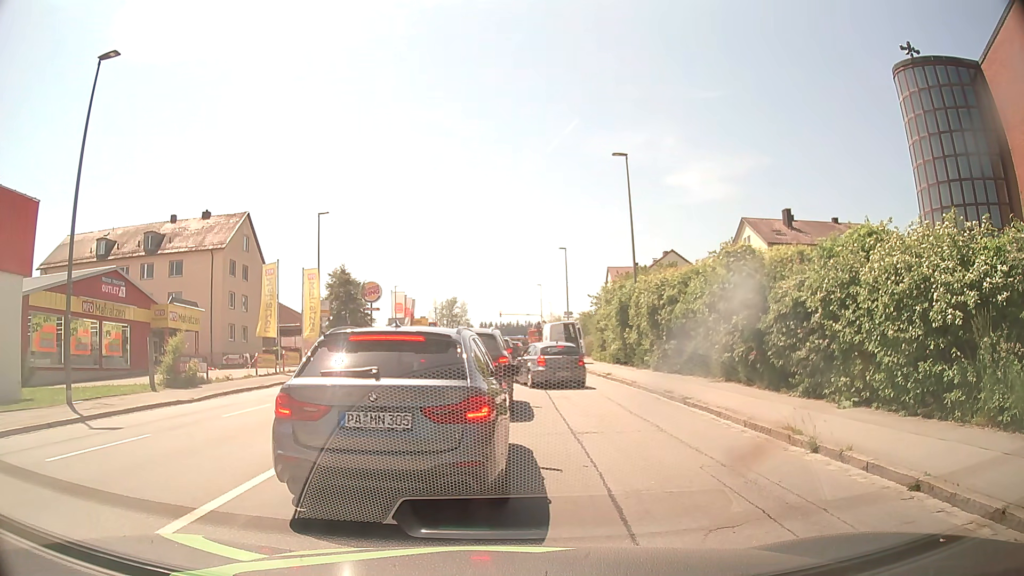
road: tertiary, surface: asphalt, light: Day
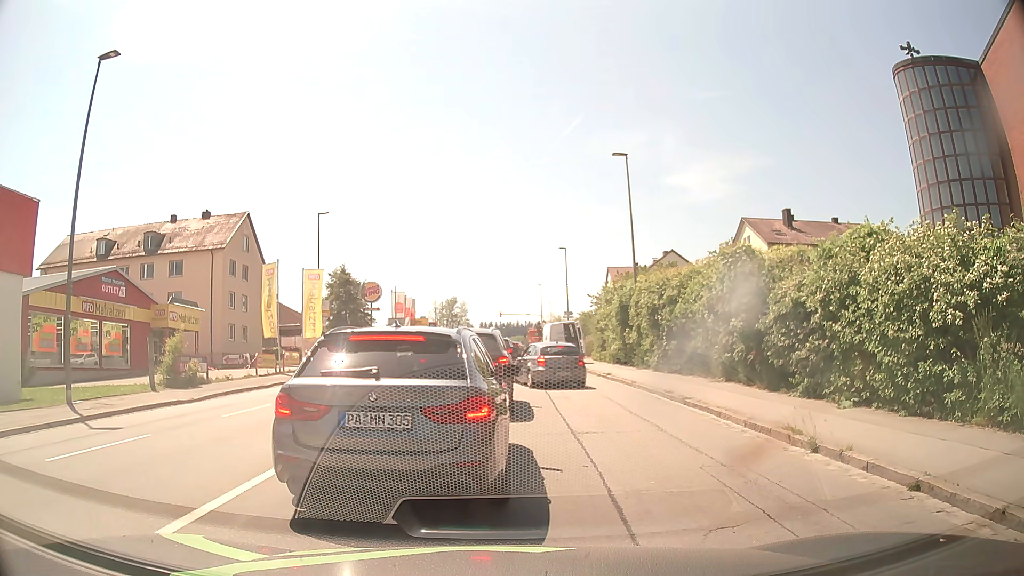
(0.0, 0.0) m; 0°
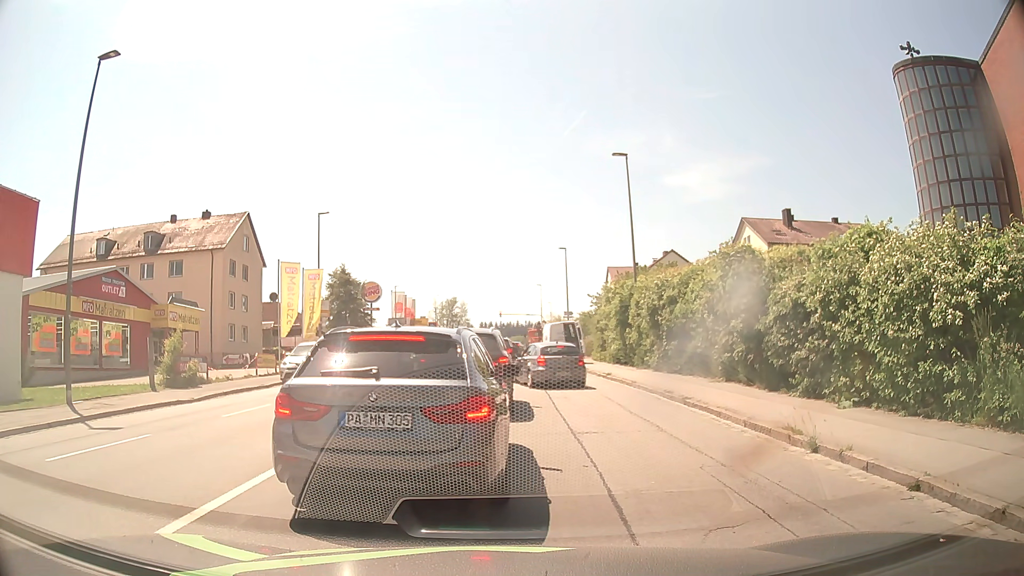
(0.0, 0.0) m; 0°
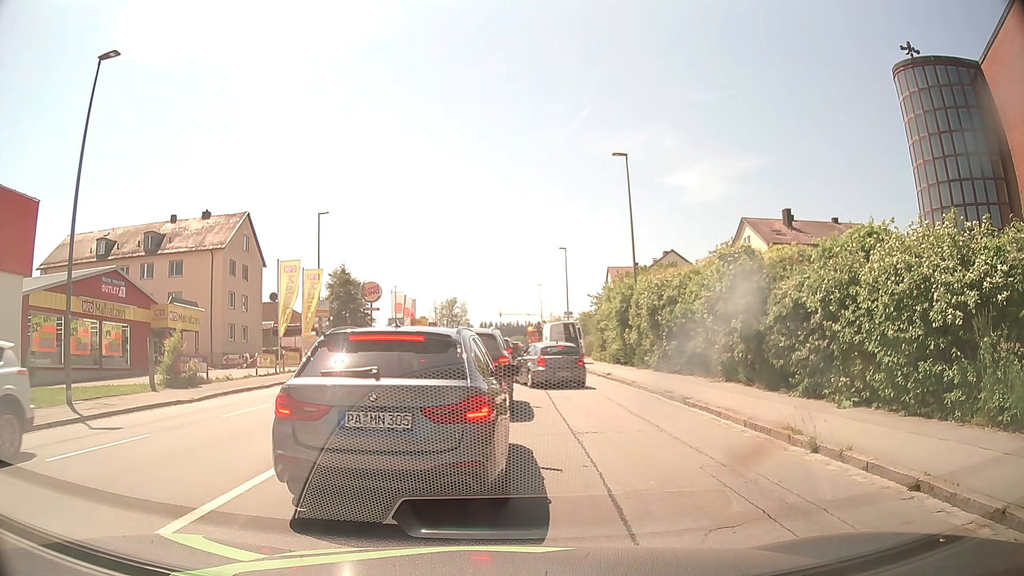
(0.0, 0.0) m; 0°
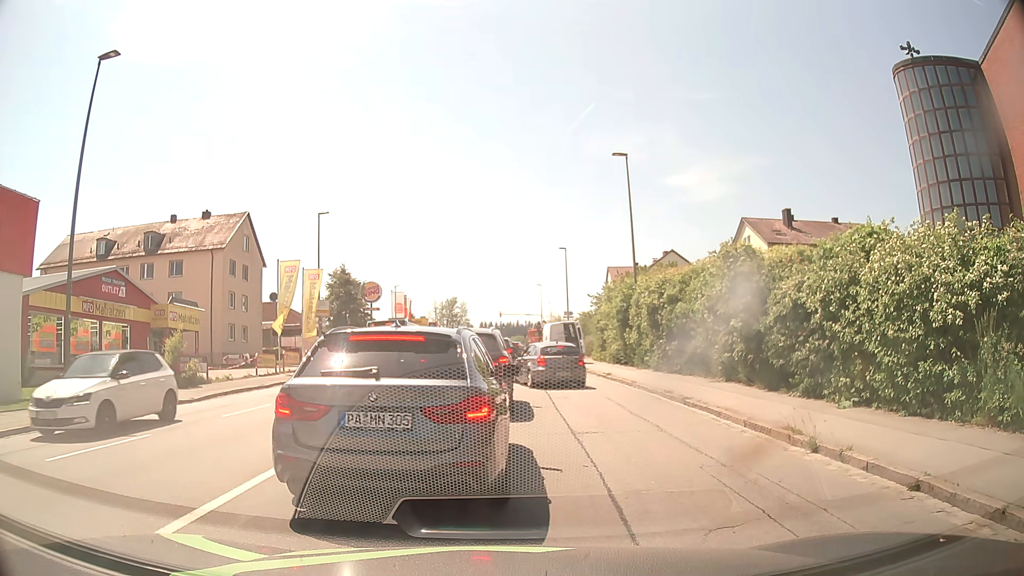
(0.0, 0.0) m; 0°
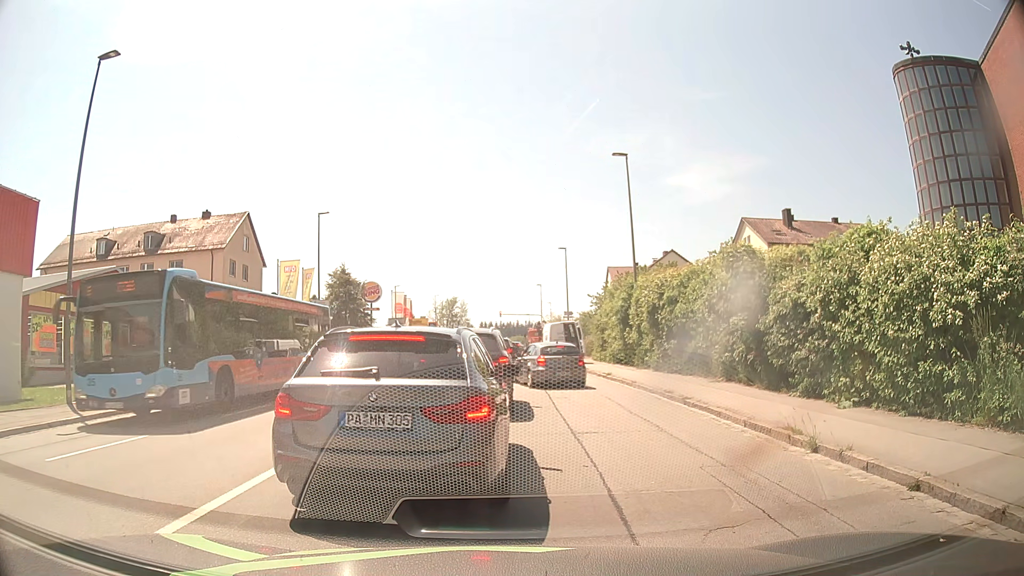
(0.0, 0.0) m; 0°
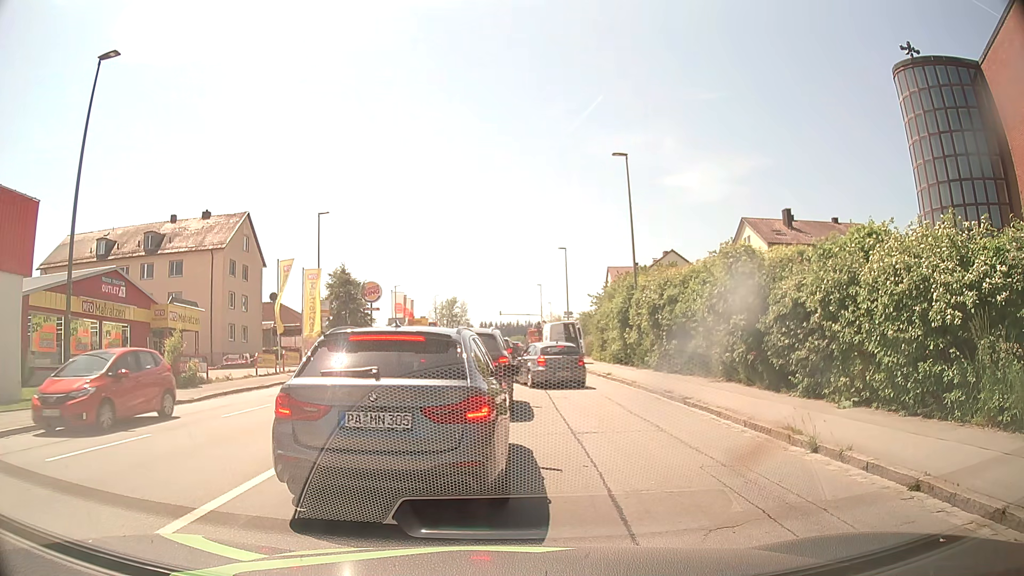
(0.0, 0.0) m; 0°
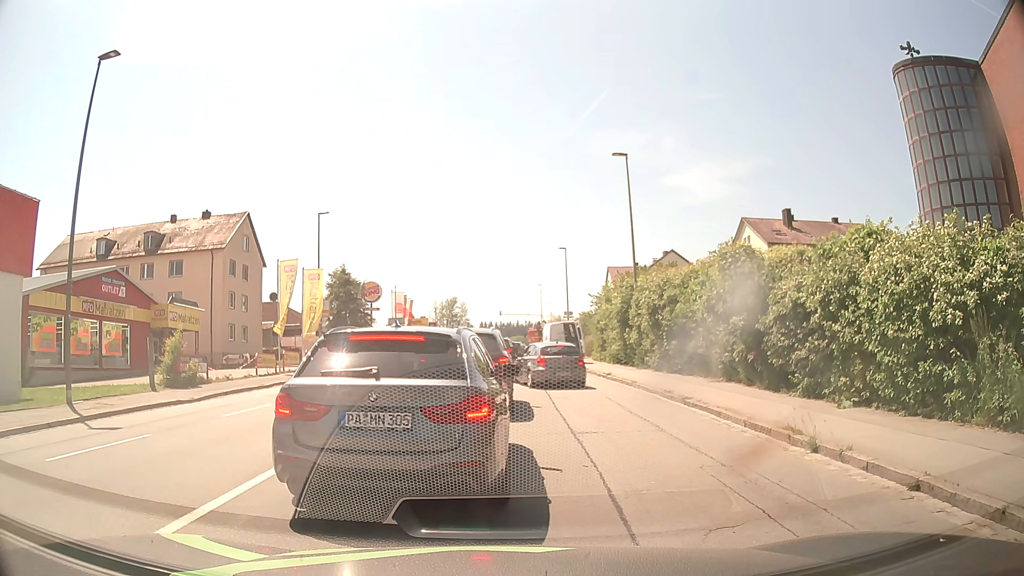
(0.0, 0.0) m; 0°
